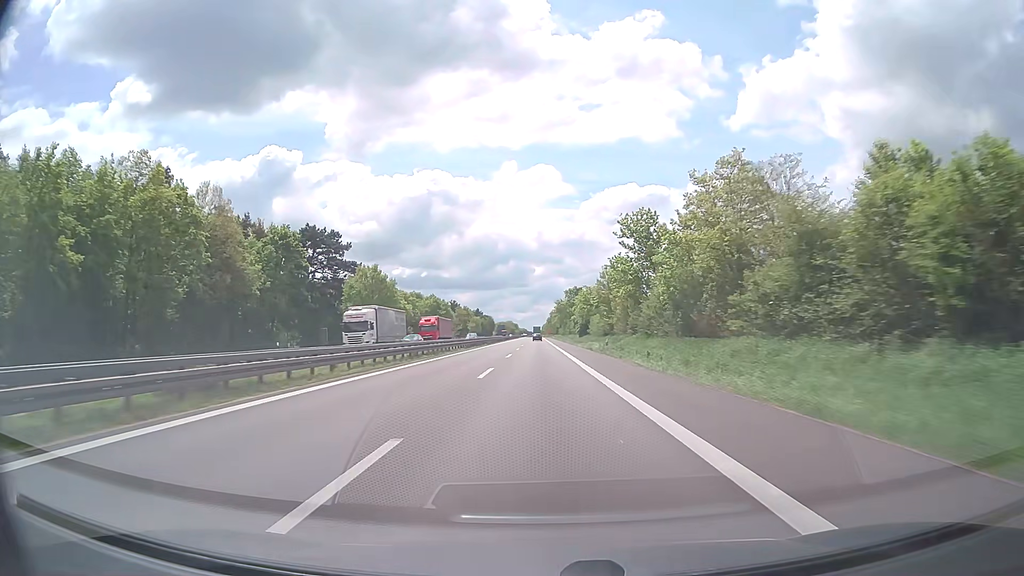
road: trunk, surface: asphalt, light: Day
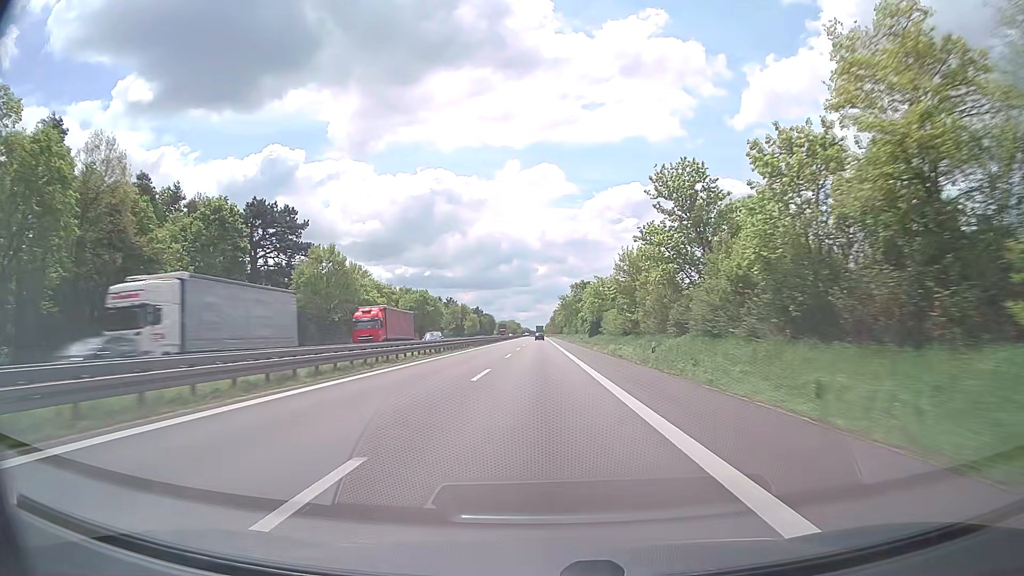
(+0.1, +19.5) m; 0°
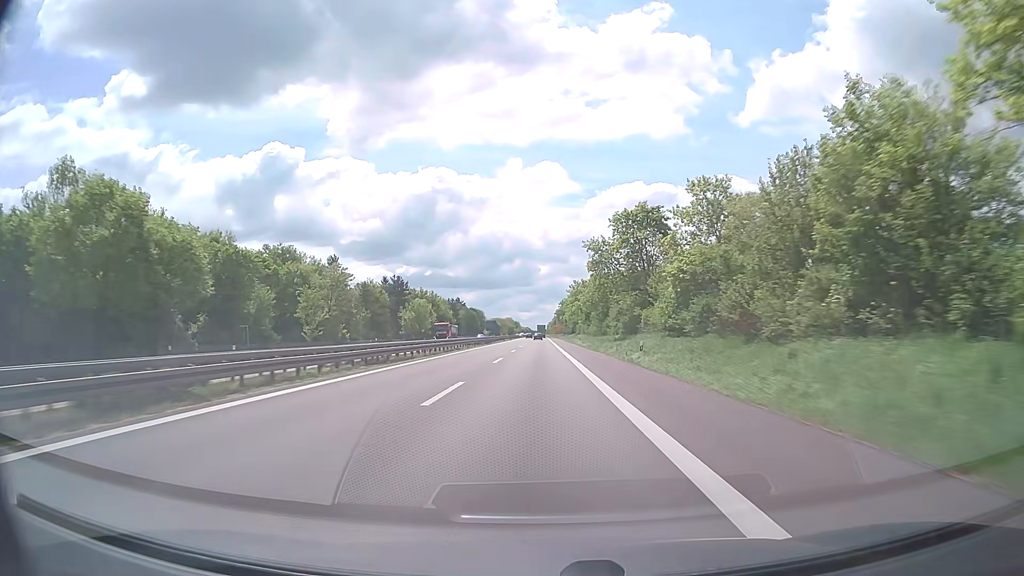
(-0.3, +97.2) m; 0°
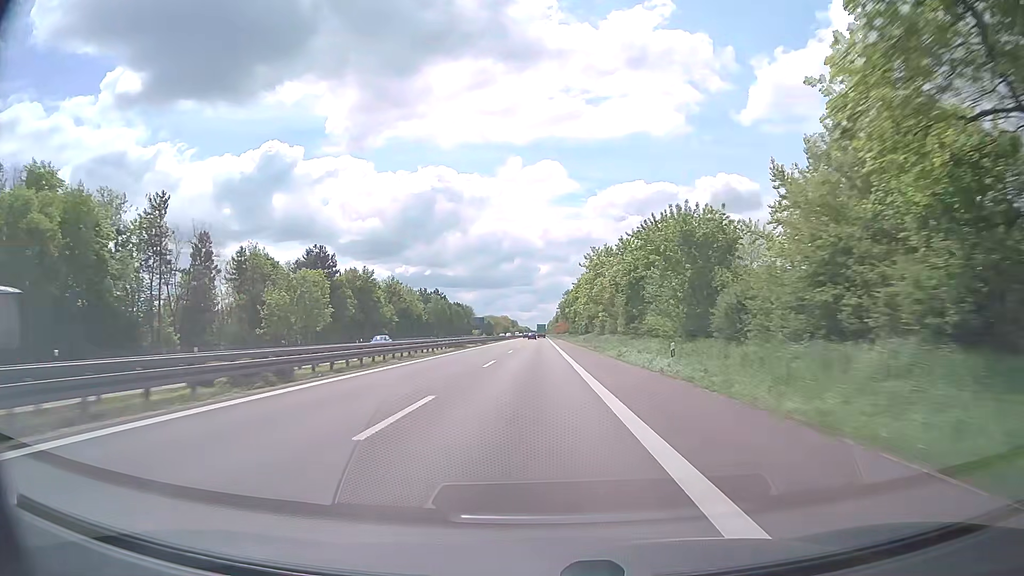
(0.0, +58.3) m; 0°
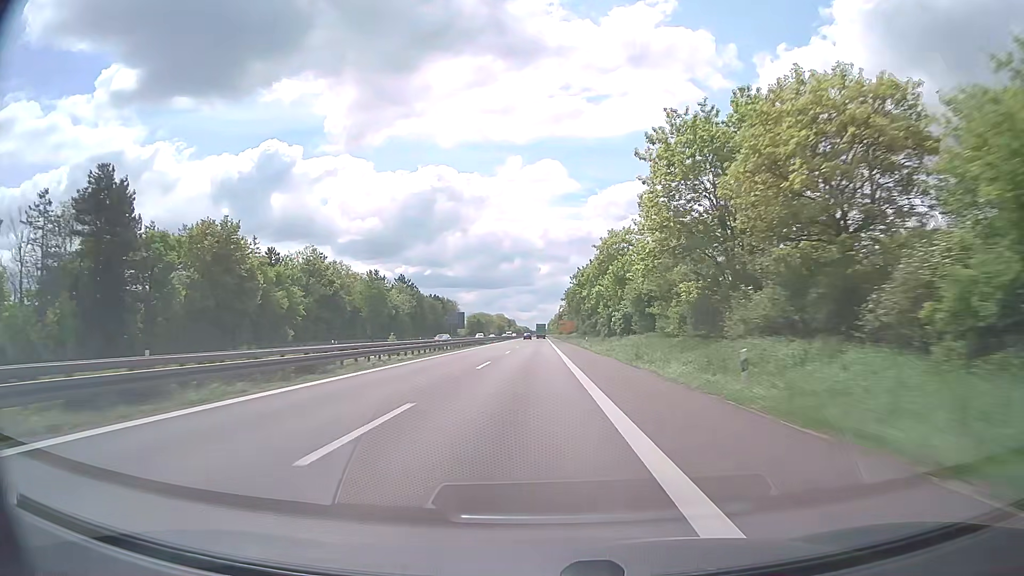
(0.0, +58.4) m; 0°
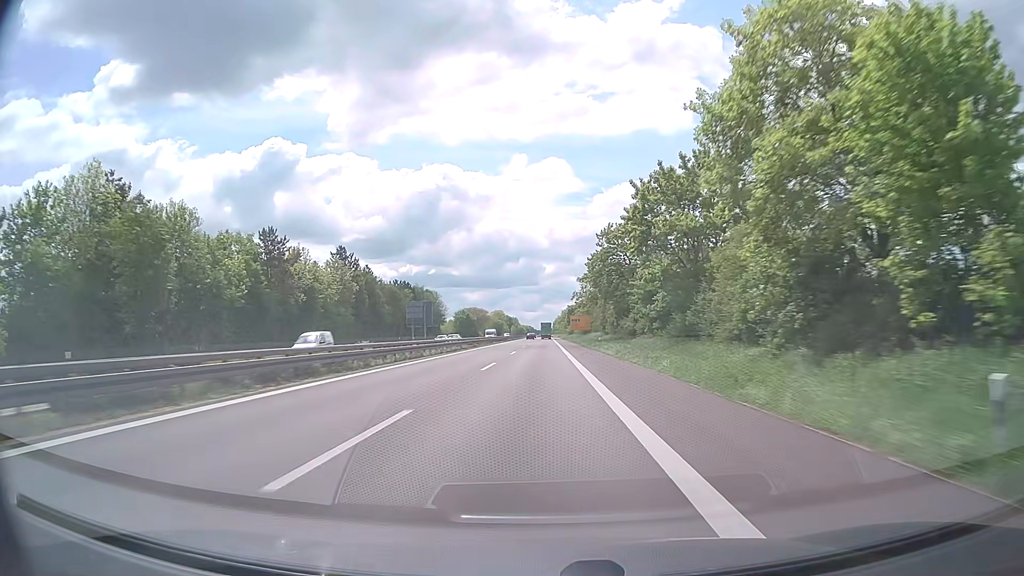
(-0.4, +58.4) m; 0°
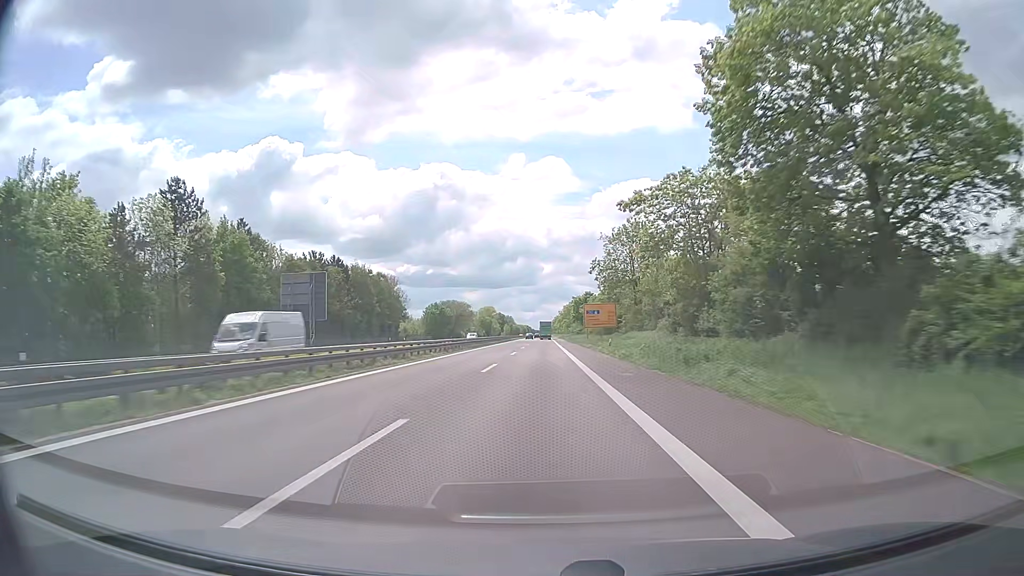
(0.0, +58.5) m; 0°
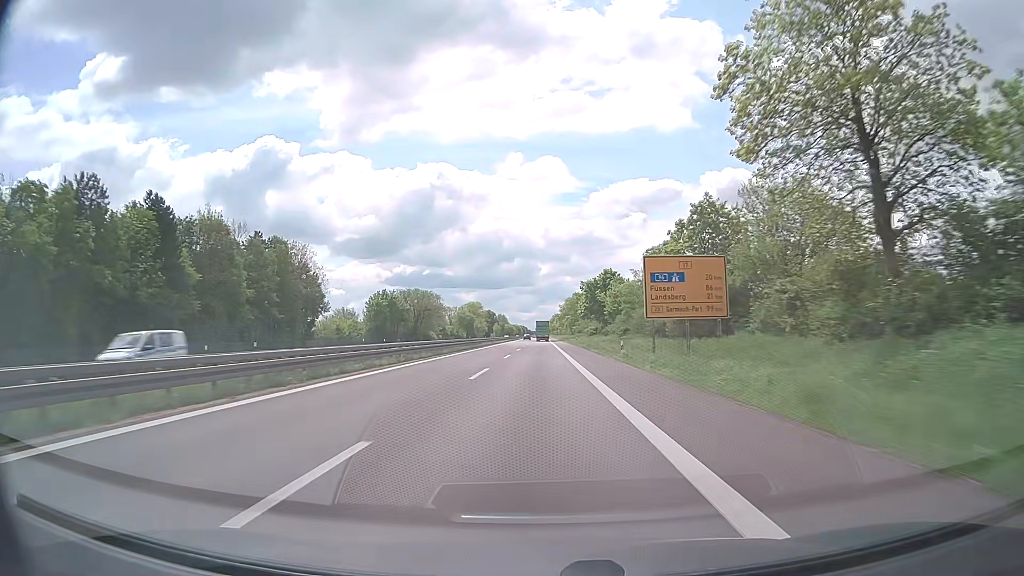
(+0.1, +58.5) m; 0°
(0, +10) (0, +20) (0, +30) (0, +40) (0, +50) (0, +60) (0, +70) (0, +80) (0, +90) (0, +100) m
